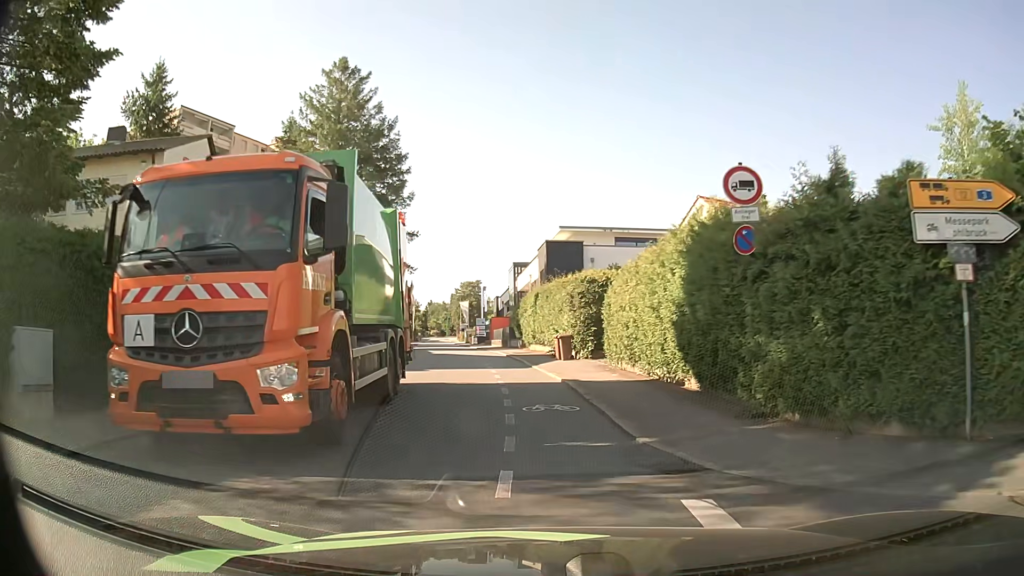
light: Day
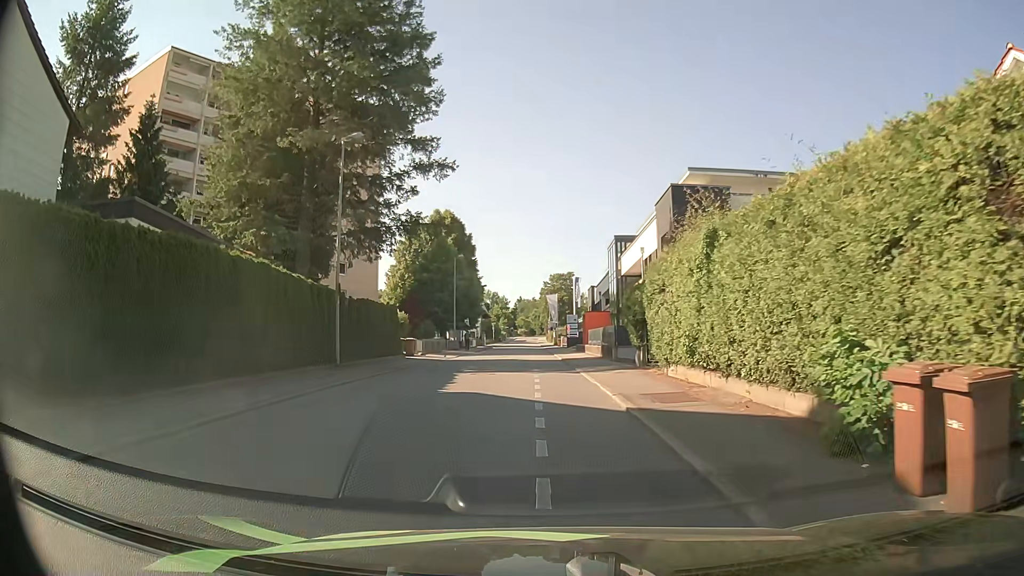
(-1.5, +20.3) m; -8°
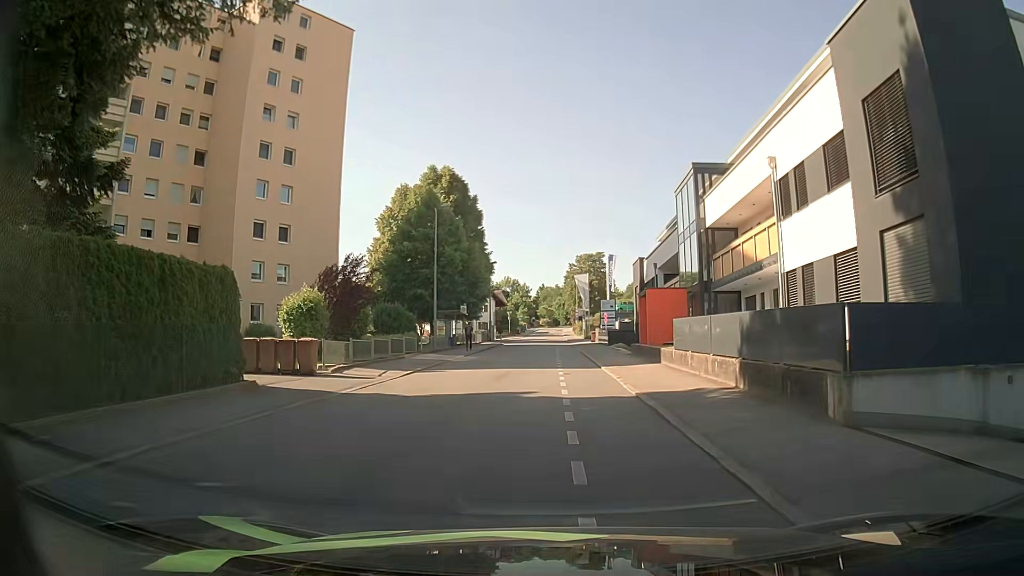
(-0.7, +21.3) m; -2°
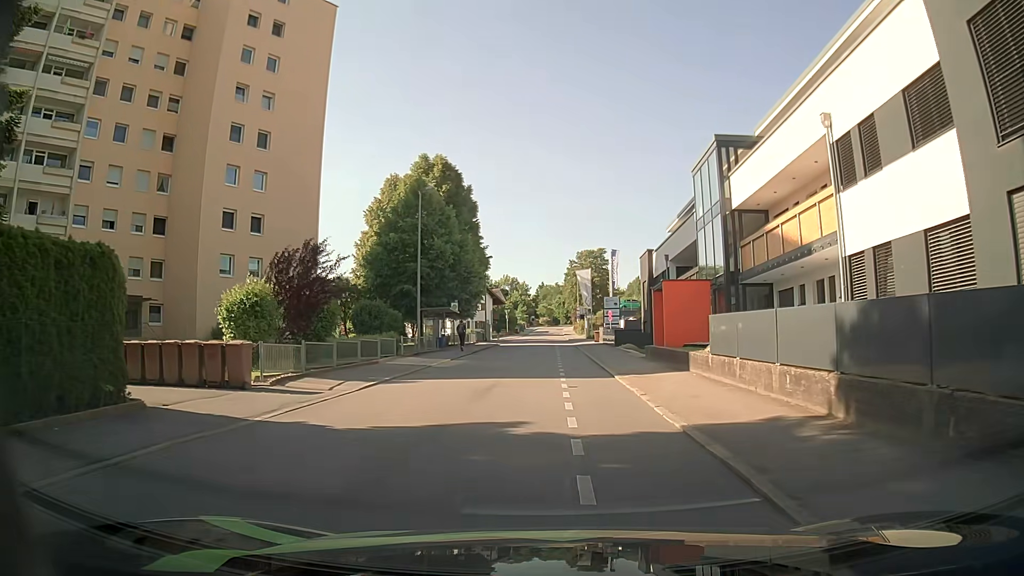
(0.0, +4.7) m; 0°
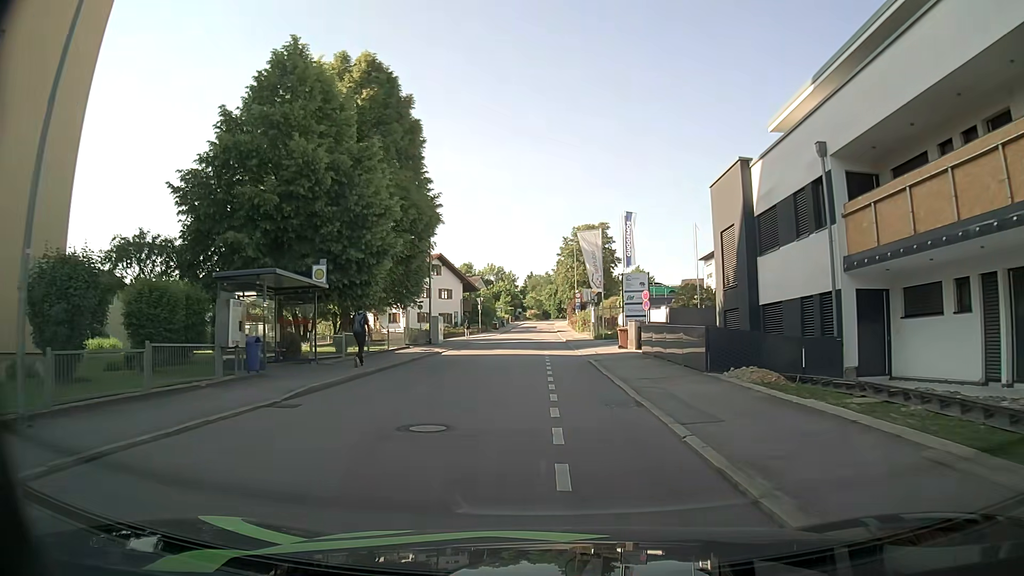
(-0.1, +25.9) m; +1°
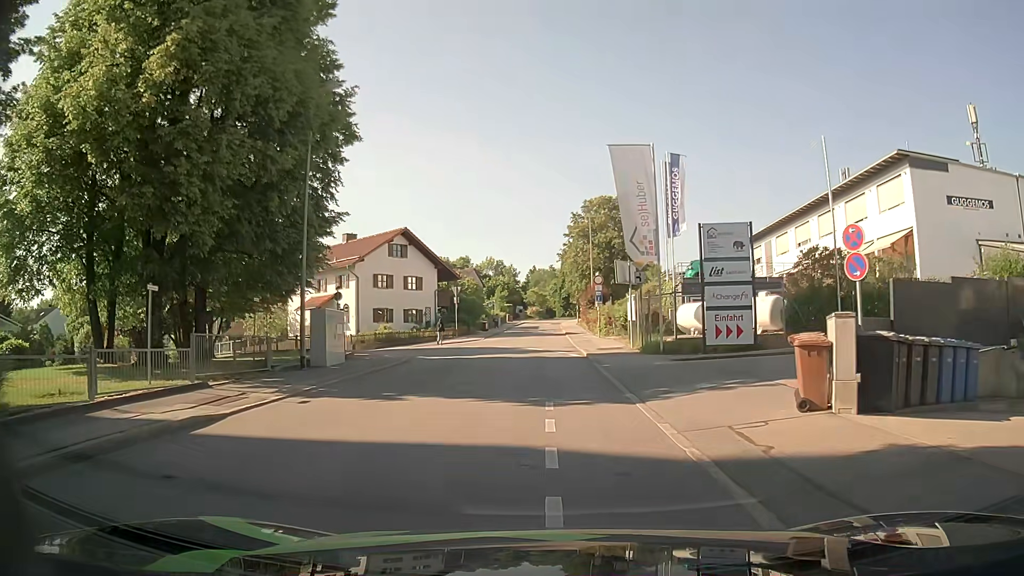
(-0.2, +21.0) m; -1°
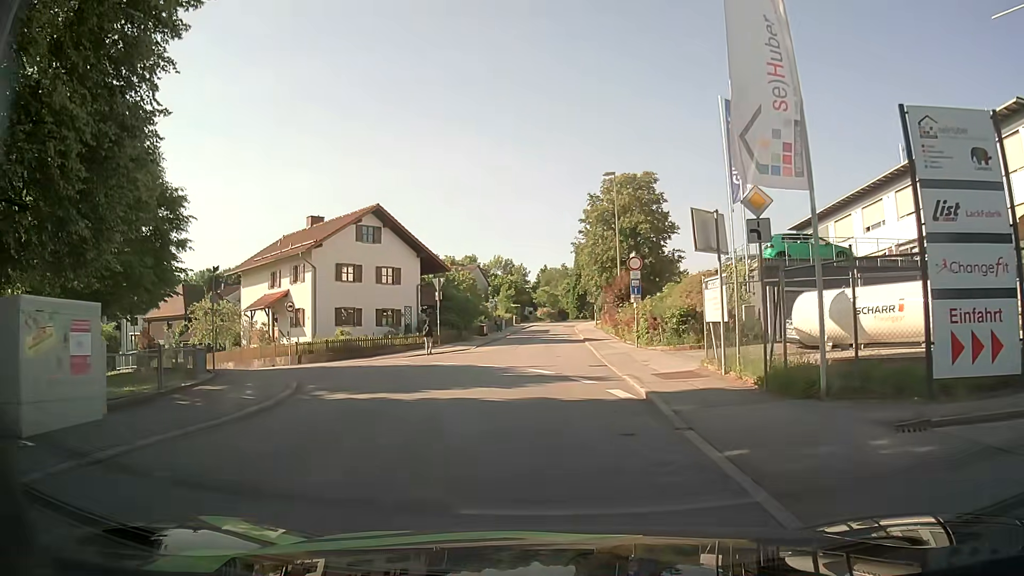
(-0.1, +12.6) m; -1°
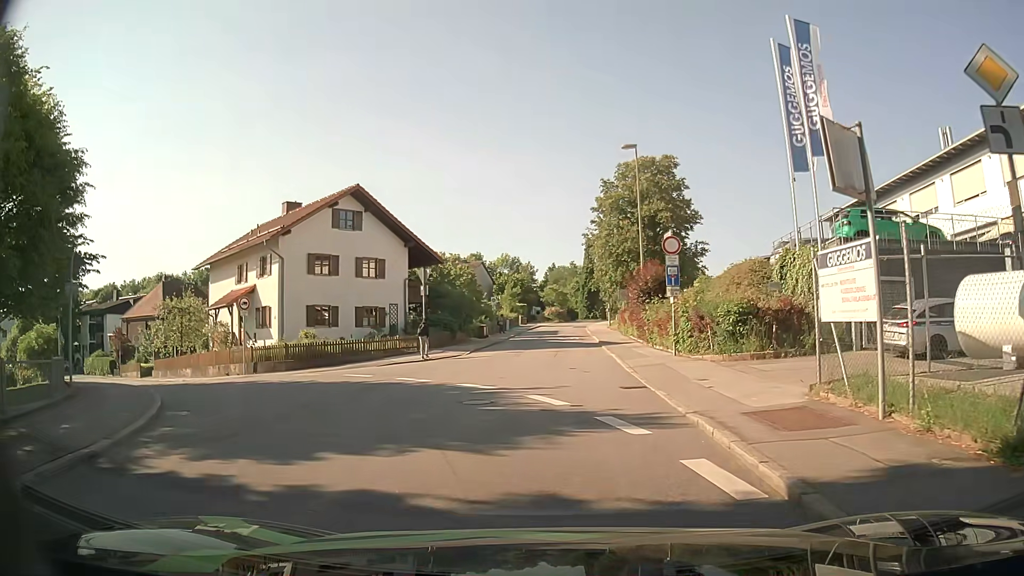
(0.0, +6.5) m; -1°
(-1, +10) (-6, +18) (-14, +25) (-21, +32) (-28, +39) (-35, +46) (-42, +53) (-50, +60) (-58, +65) (-67, +70) m
